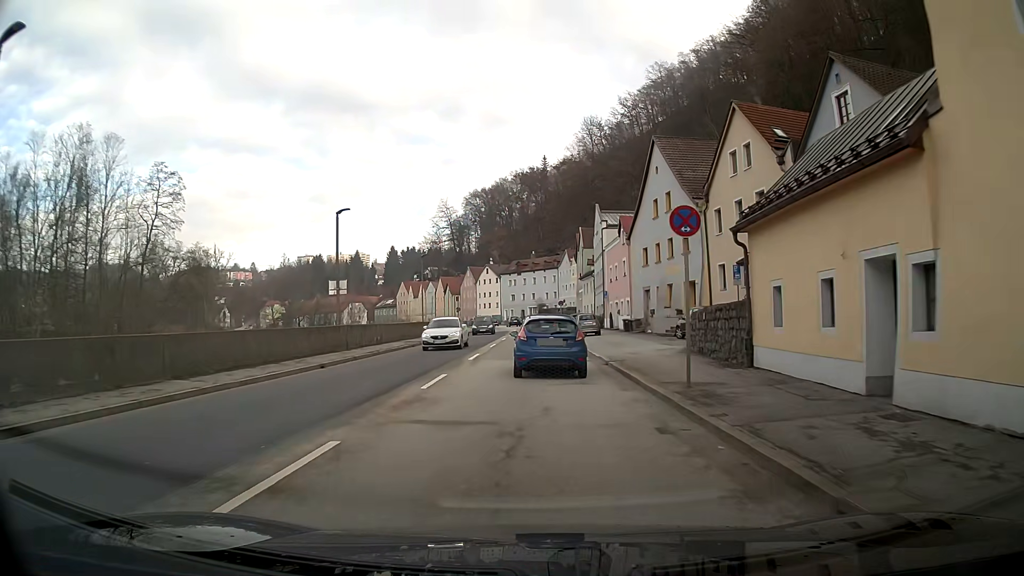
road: primary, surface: asphalt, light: Day
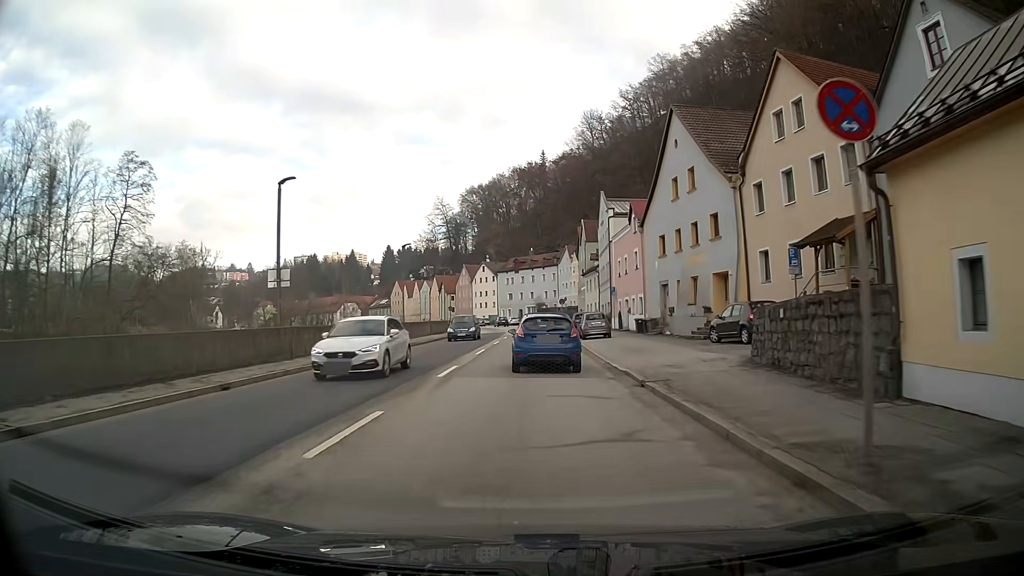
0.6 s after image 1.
(0.0, +6.8) m; 0°
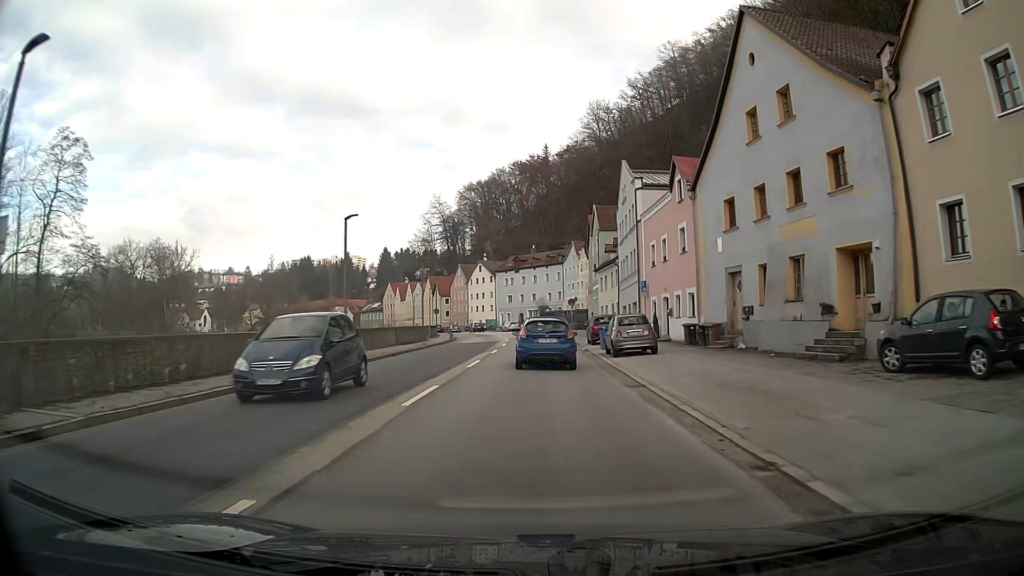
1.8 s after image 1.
(0.0, +13.9) m; 0°
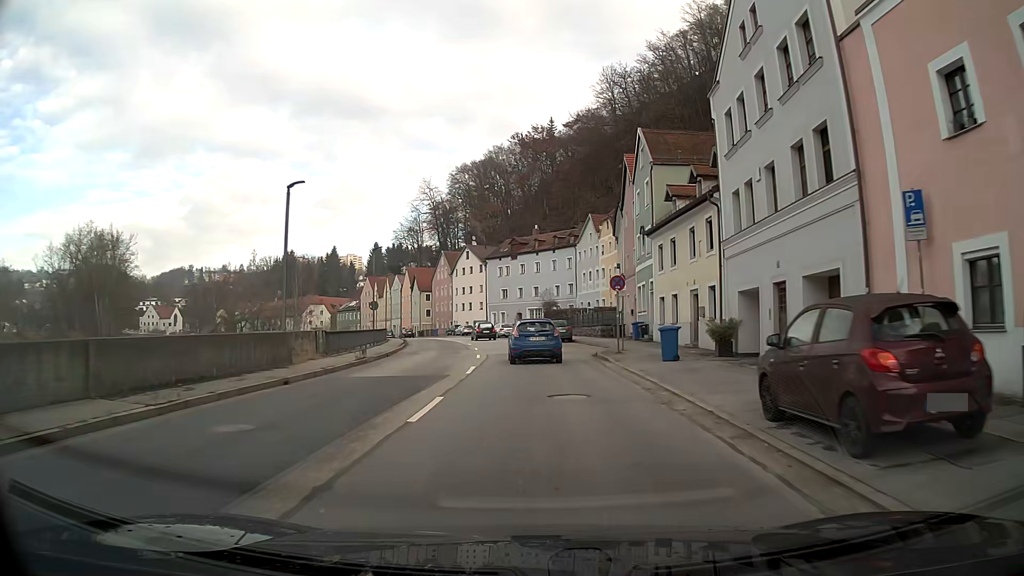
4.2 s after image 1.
(-0.1, +28.7) m; -1°
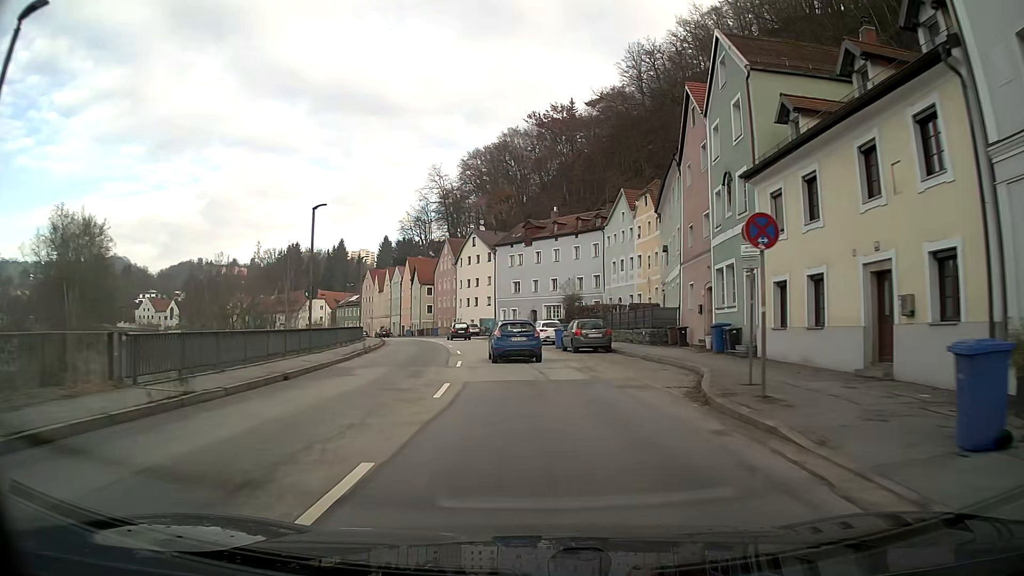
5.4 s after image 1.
(-0.2, +14.9) m; -2°
(0, +10) (-1, +20) (-2, +30) (-3, +40) (-5, +50) (-7, +59) (-10, +69) (-13, +79) (-17, +88) (-20, +97) m
